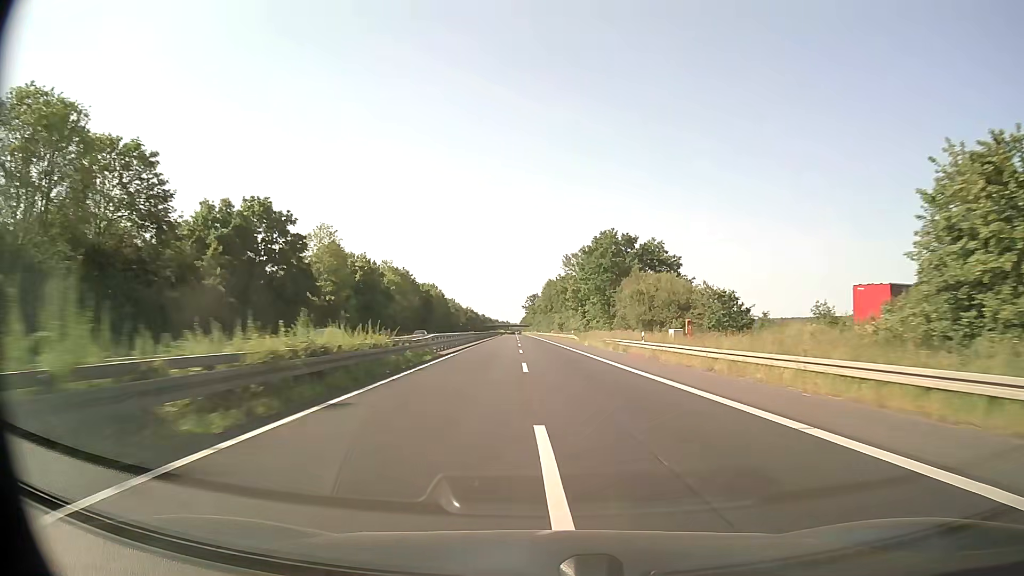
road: trunk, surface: asphalt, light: Day
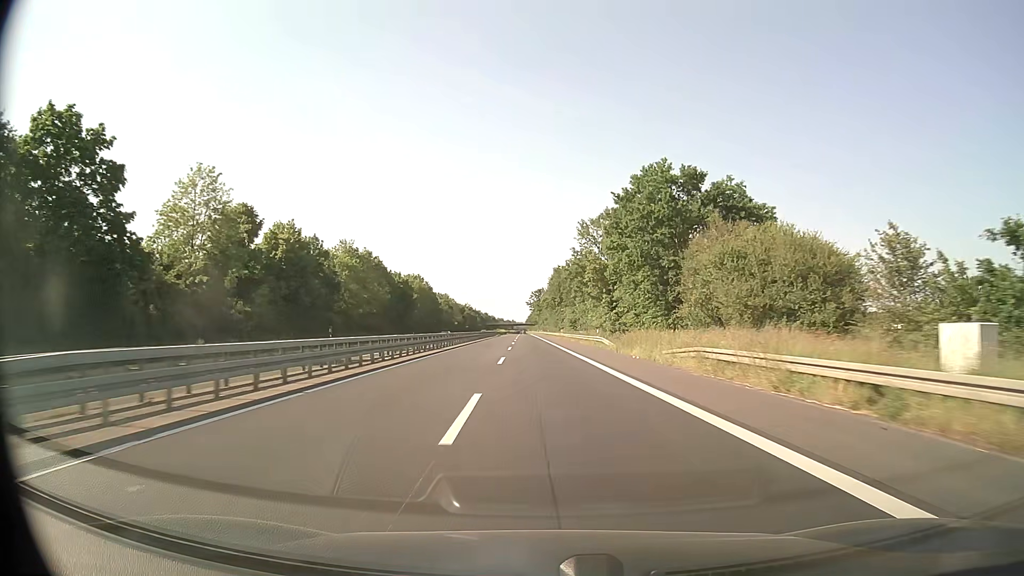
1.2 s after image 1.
(-0.1, +31.7) m; -1°
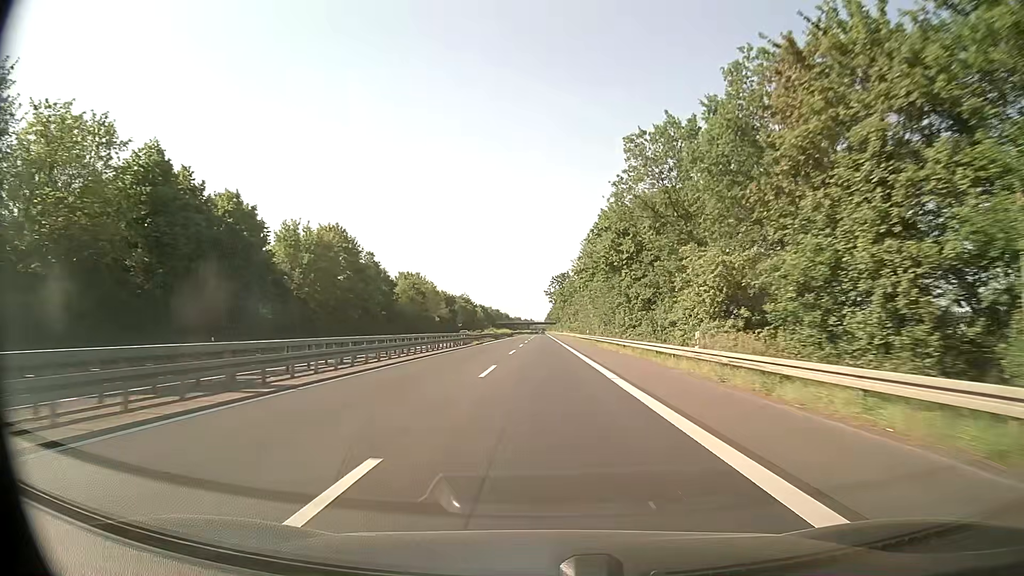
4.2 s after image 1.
(-1.7, +79.2) m; -2°
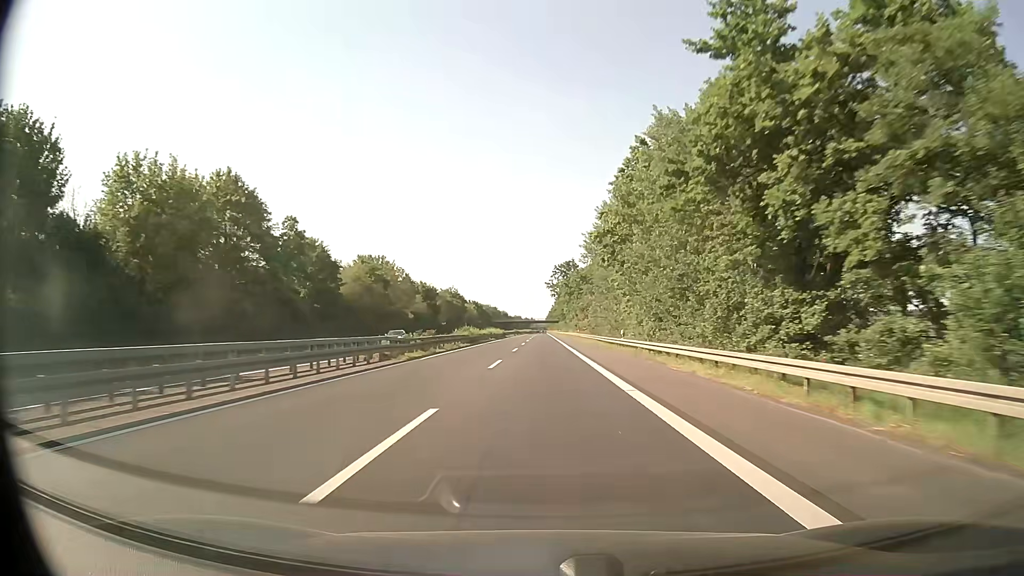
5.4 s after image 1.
(0.0, +31.7) m; 0°
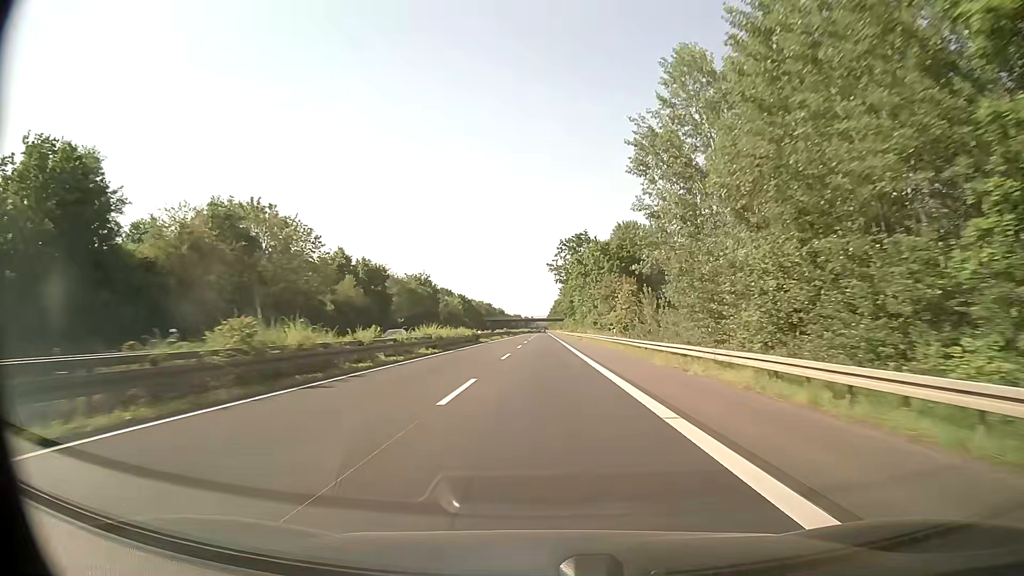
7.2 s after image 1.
(-0.2, +47.6) m; 0°
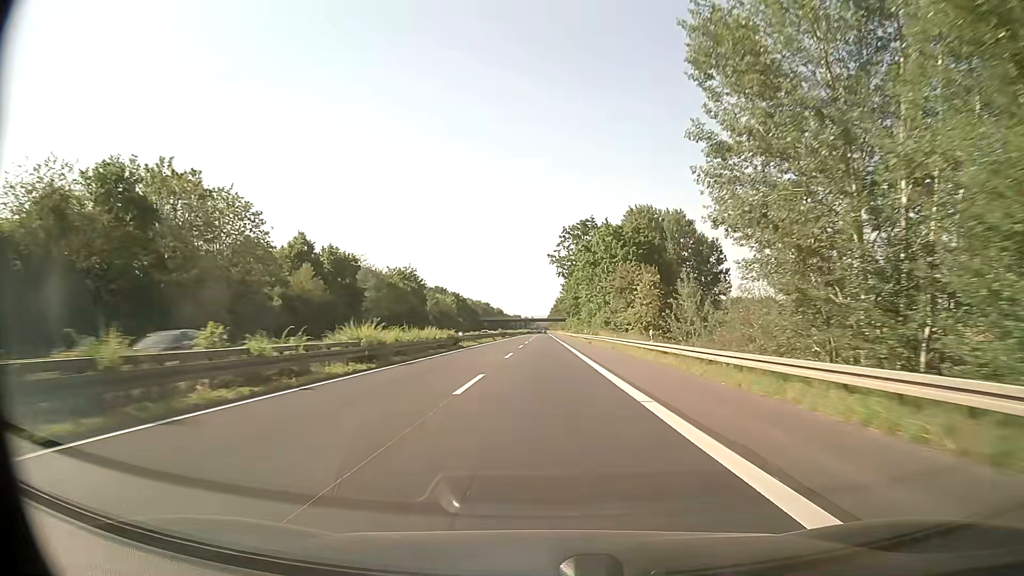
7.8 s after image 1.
(0.0, +15.8) m; 0°
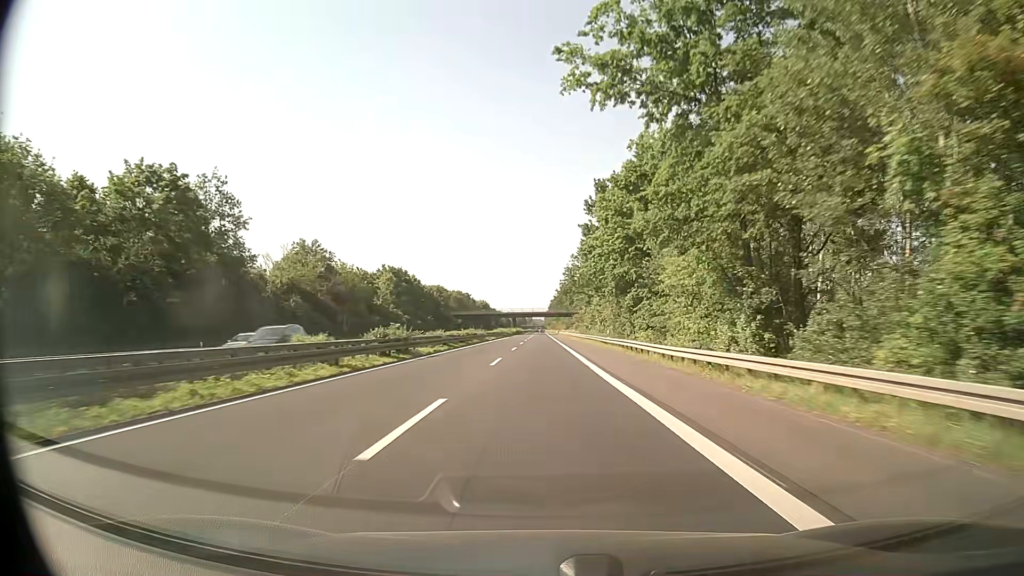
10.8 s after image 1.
(+0.1, +79.2) m; 0°
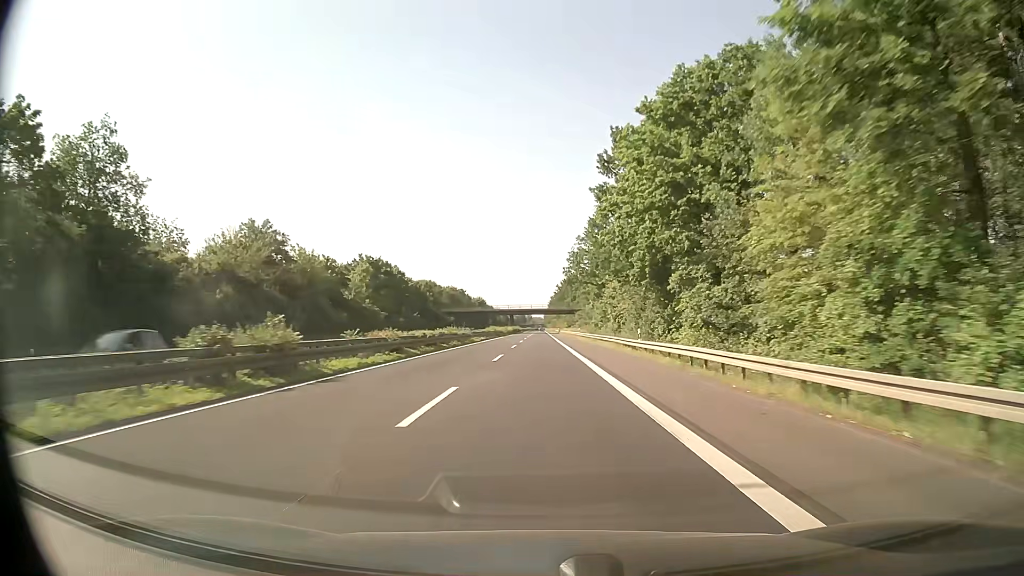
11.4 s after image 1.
(0.0, +15.8) m; 0°
(0, +10) (0, +20) (0, +30) (0, +40) (0, +50) (0, +60) (0, +70) (0, +80) (0, +90) (0, +100) m
